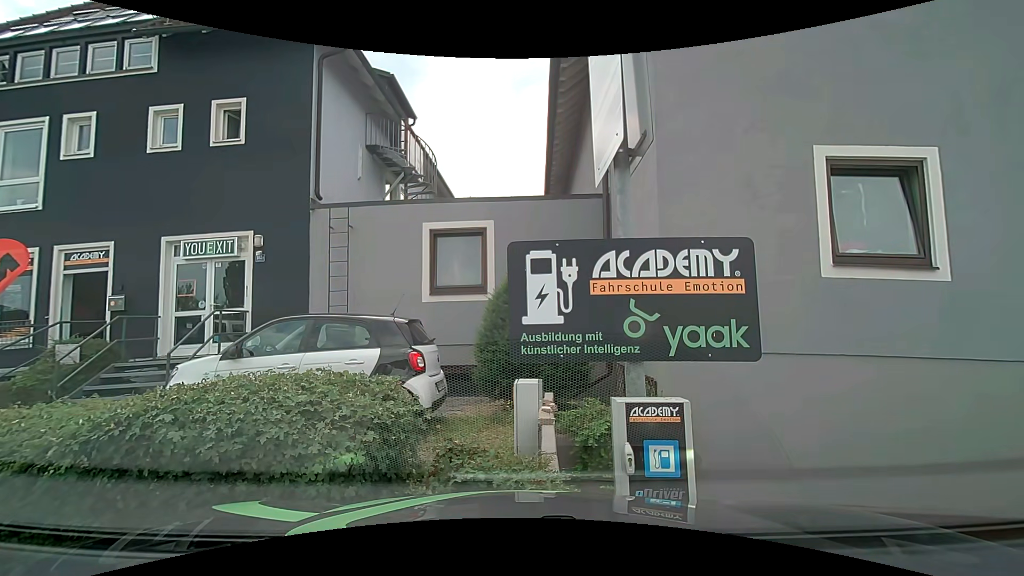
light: Day
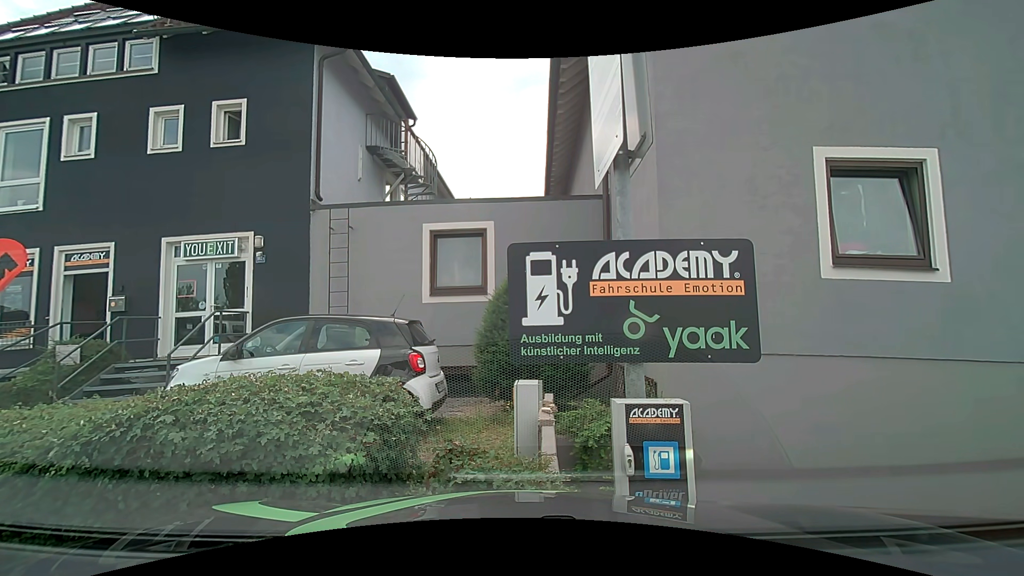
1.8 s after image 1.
(0.0, +0.1) m; 0°
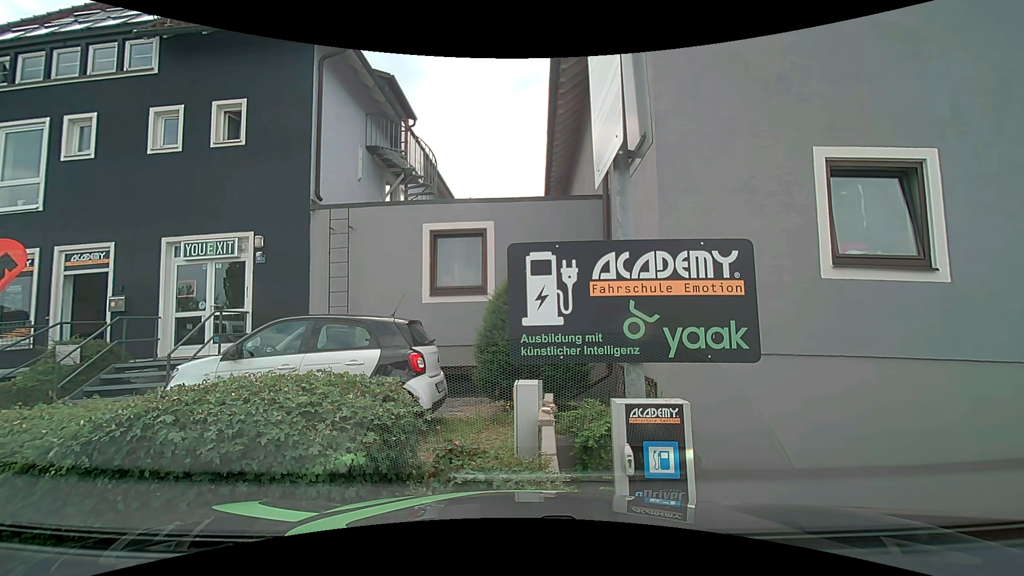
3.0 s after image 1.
(0.0, 0.0) m; 0°
